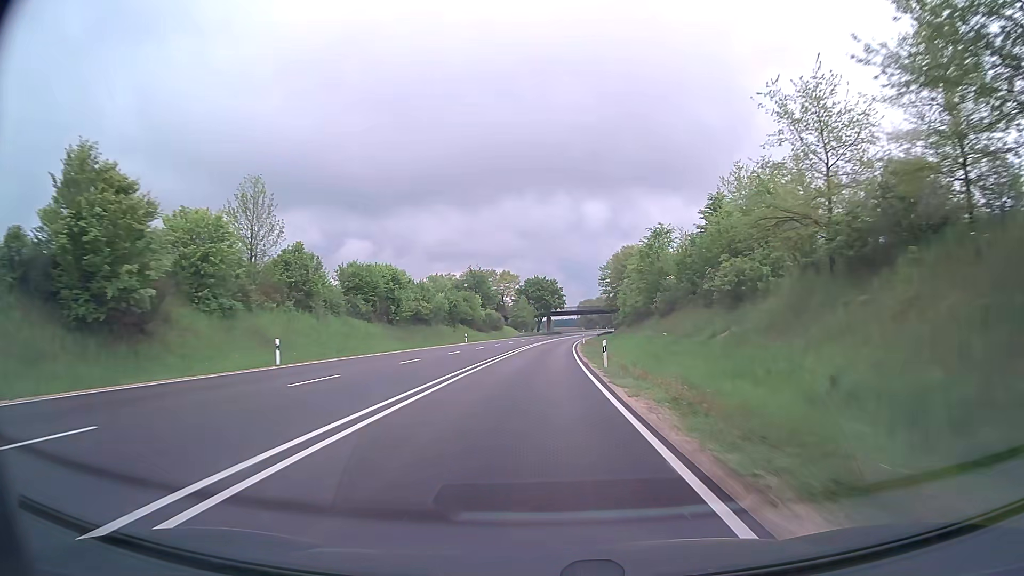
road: trunk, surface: asphalt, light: Day
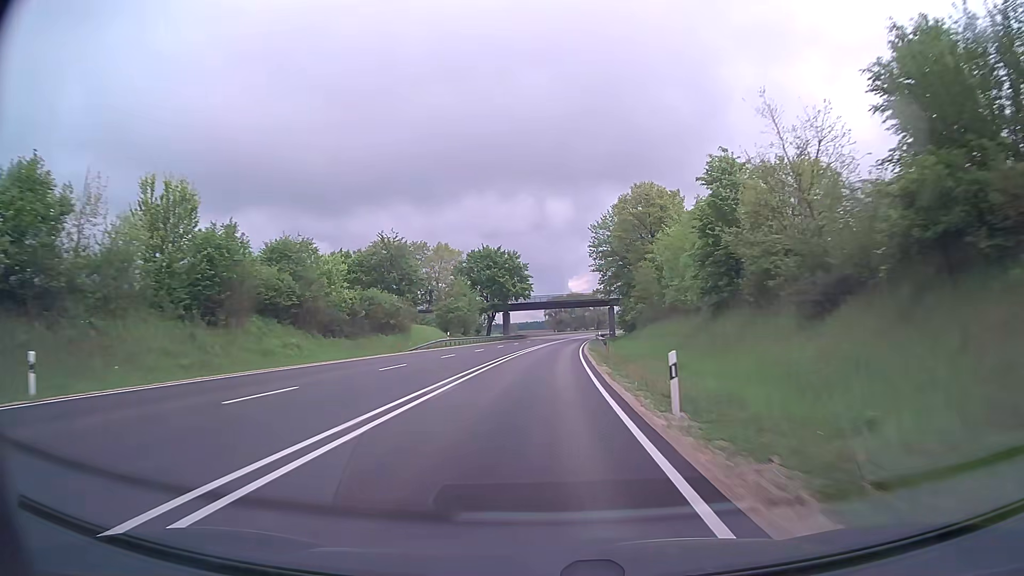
(+1.7, +63.8) m; +3°
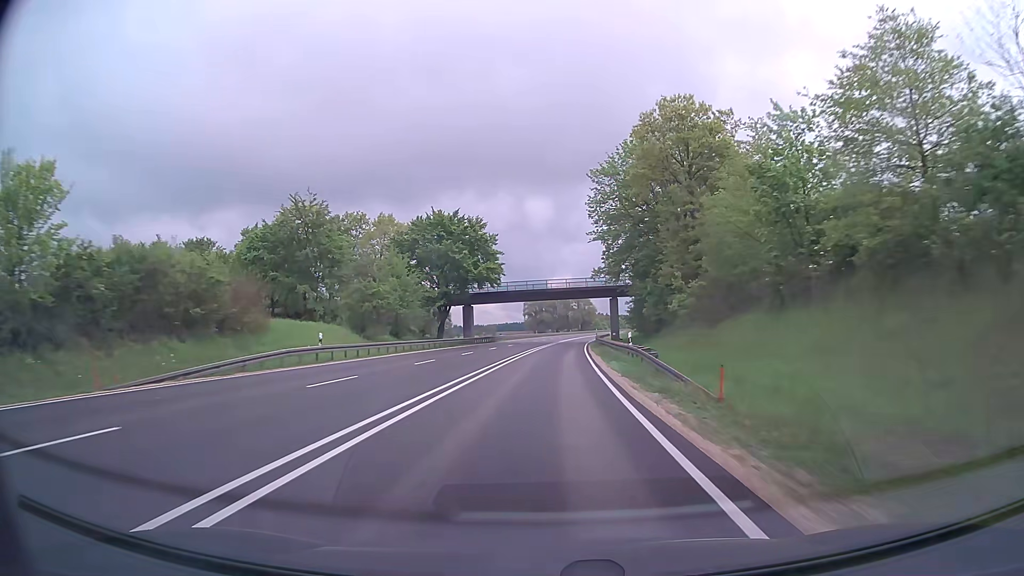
(+0.4, +31.9) m; +2°
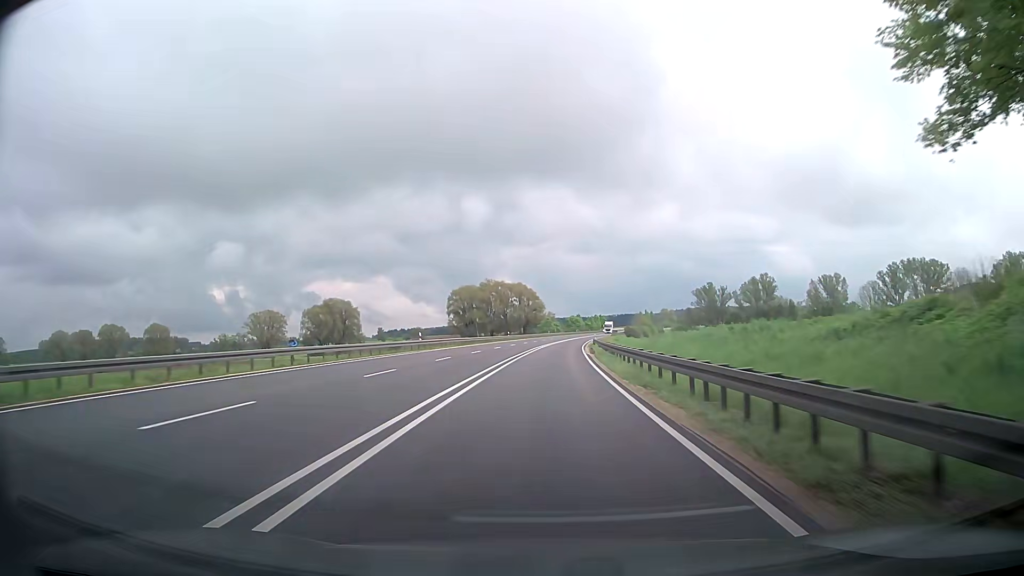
(+3.5, +79.6) m; +5°
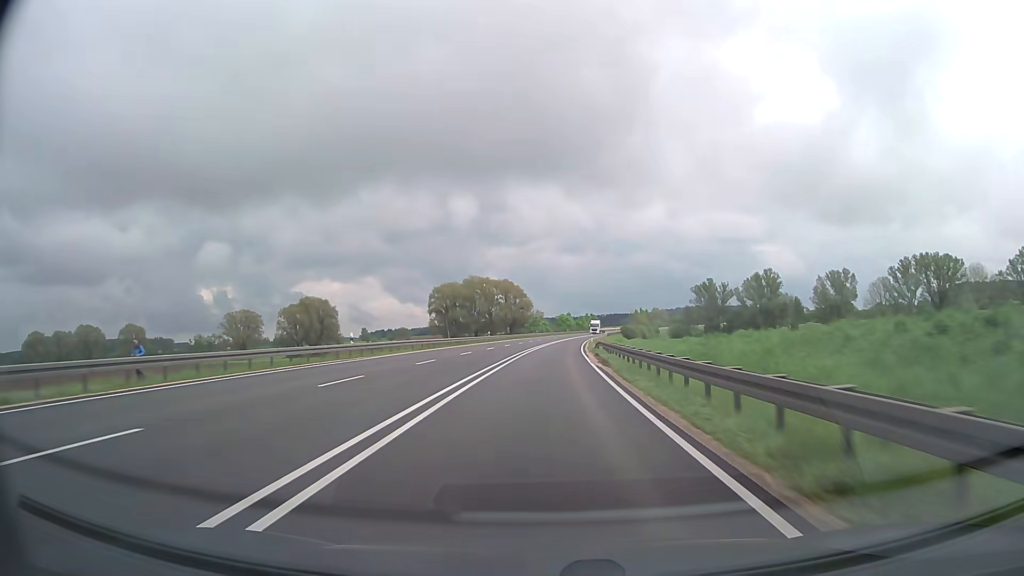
(+0.4, +16.0) m; +1°
(0, +10) (0, +20) (0, +30) (+1, +40) (+1, +50) (+2, +60) (+2, +70) (+3, +80) (+4, +90) (+5, +100) m
